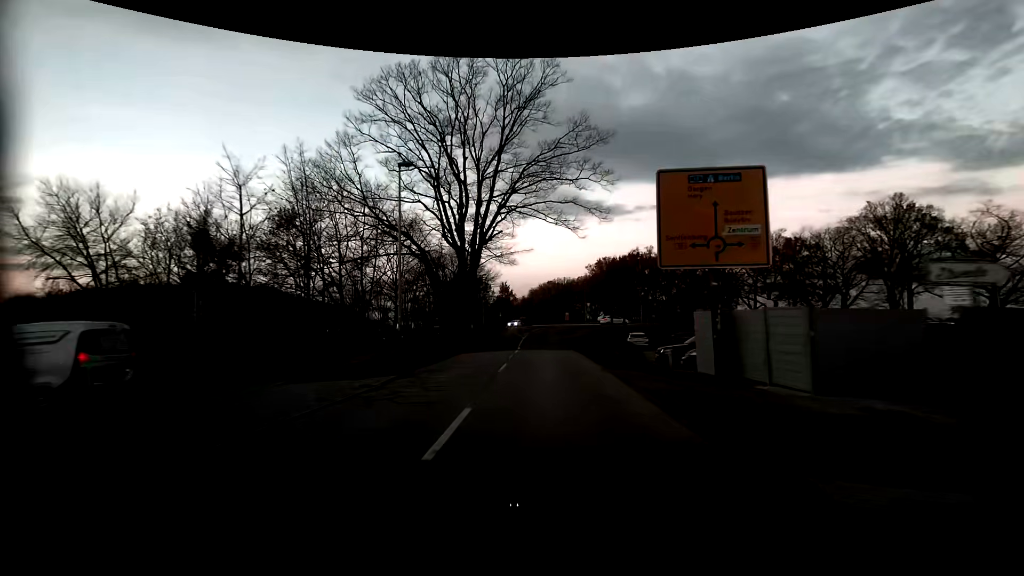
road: residential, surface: asphalt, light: Sunrise
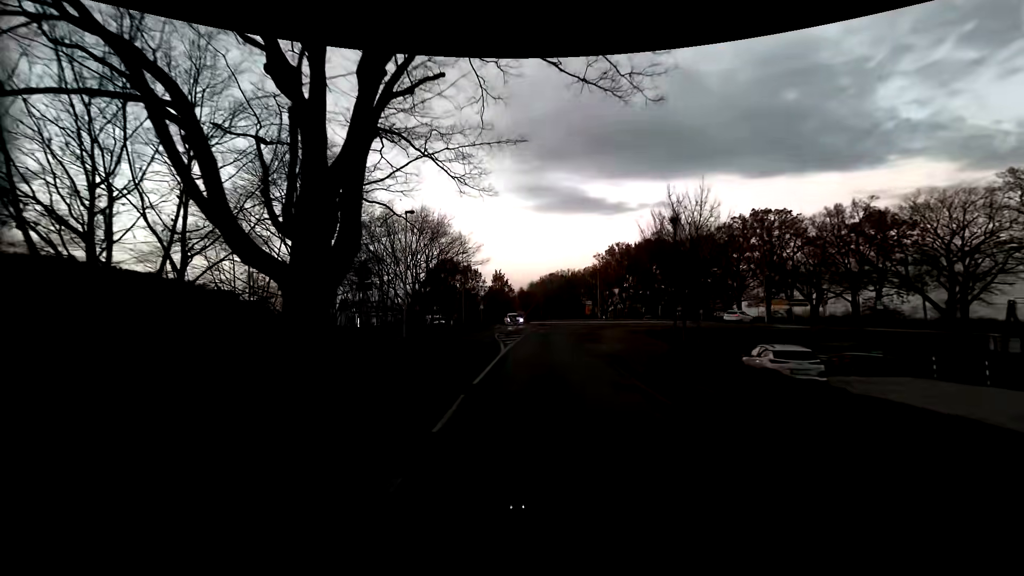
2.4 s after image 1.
(0.0, +25.9) m; 0°
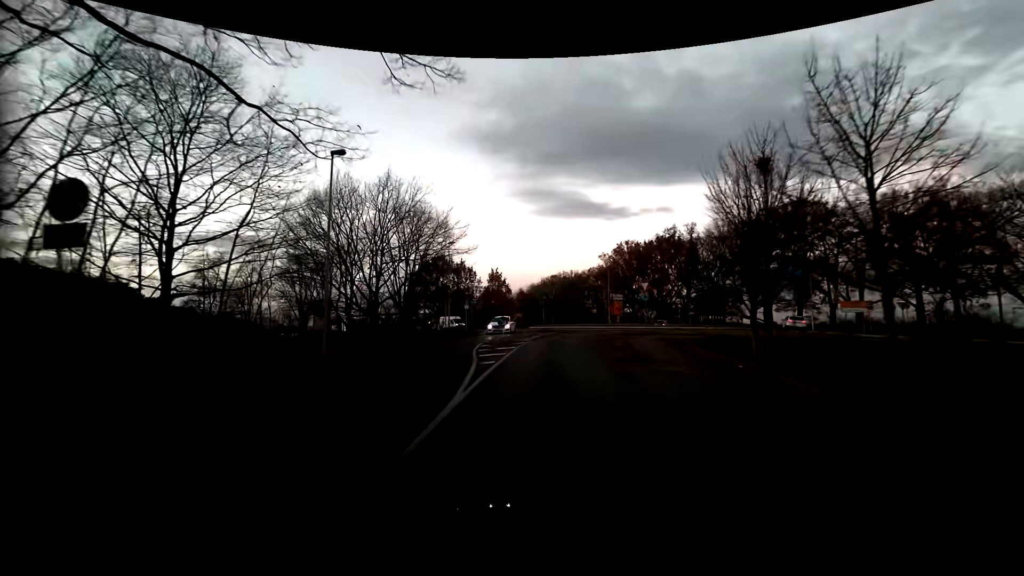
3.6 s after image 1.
(0.0, +11.8) m; 0°
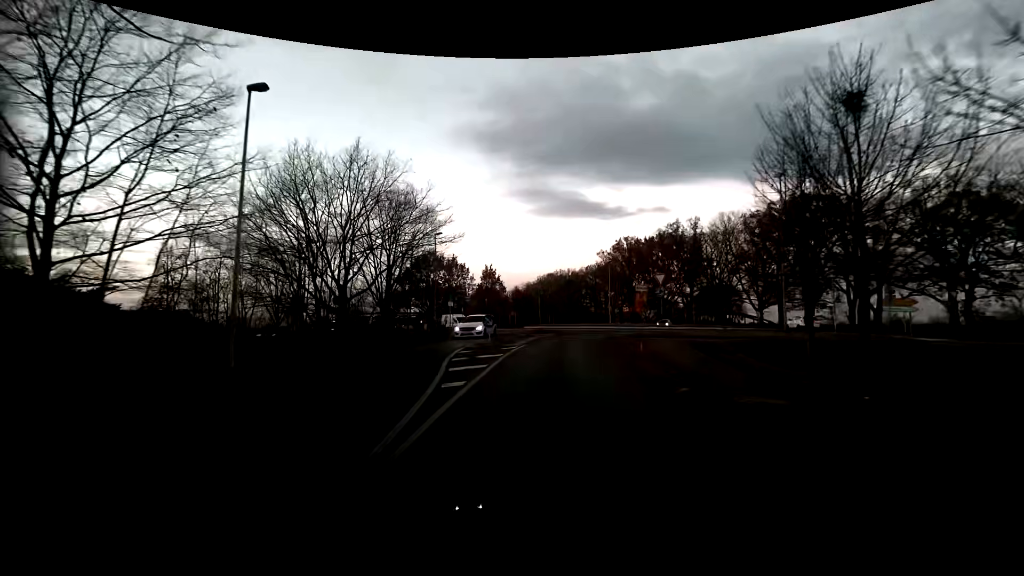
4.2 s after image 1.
(0.0, +5.6) m; 0°
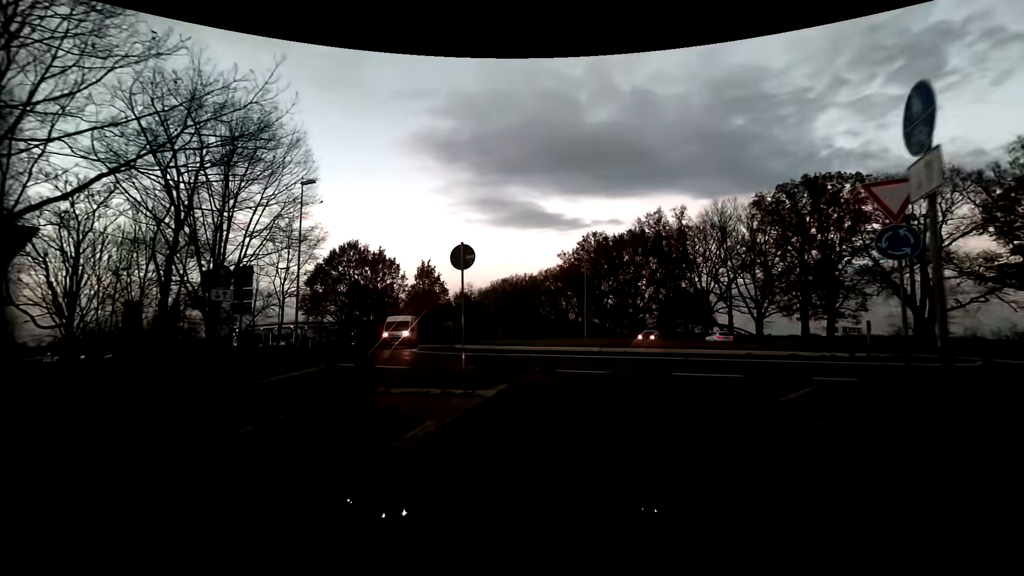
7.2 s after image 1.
(+0.7, +21.4) m; +5°
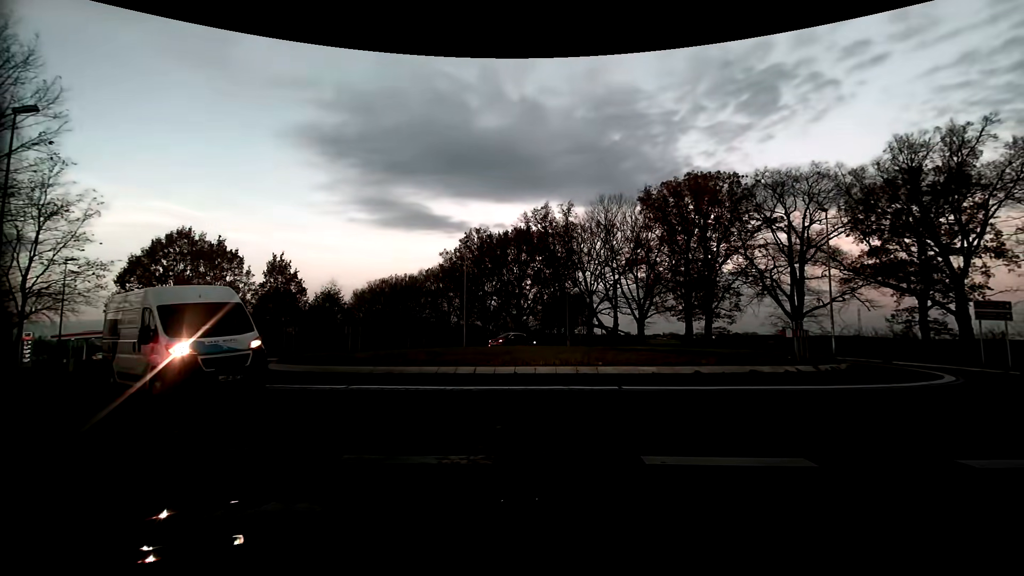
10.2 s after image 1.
(+0.8, +7.4) m; +11°
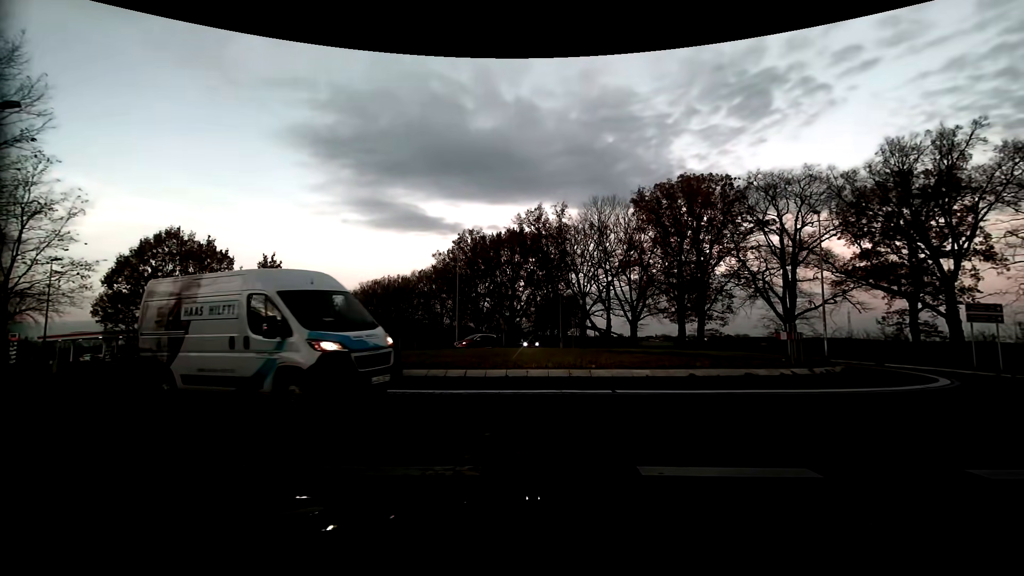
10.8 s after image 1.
(0.0, +0.3) m; 0°
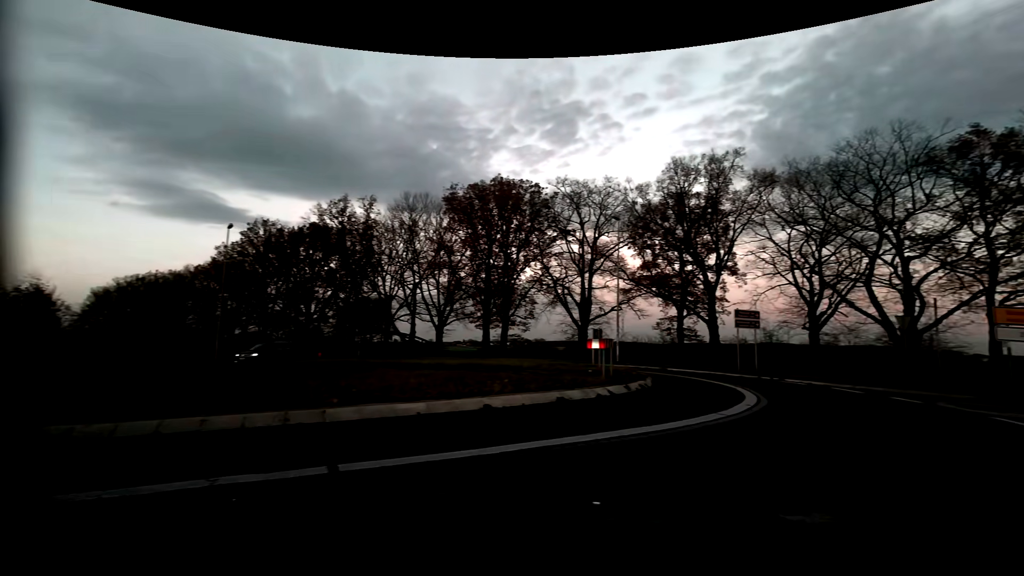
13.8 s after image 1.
(+1.1, +5.4) m; +24°
(+4, +9) (+8, +18) (+7, +28) (0, +35) (-9, +38) (-18, +34) (-27, +30) (-37, +28) (-47, +29) (-57, +30) m
